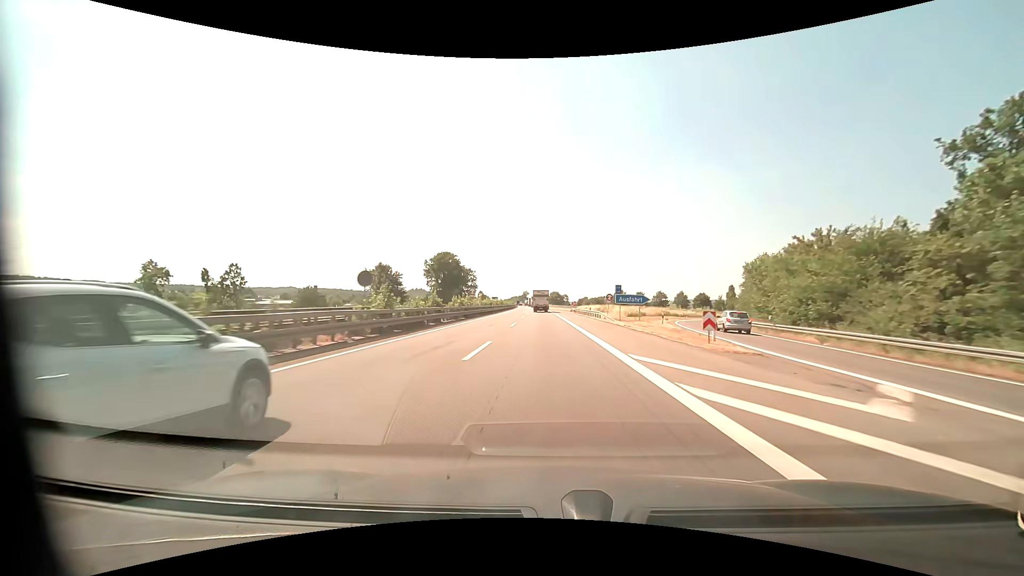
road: motorway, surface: asphalt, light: Day
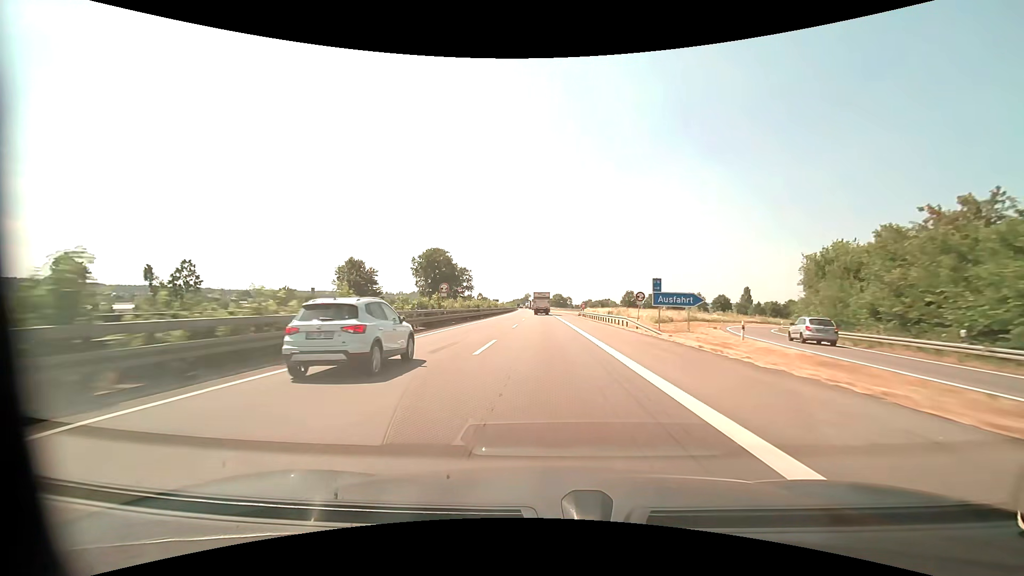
(0.0, +16.3) m; 0°
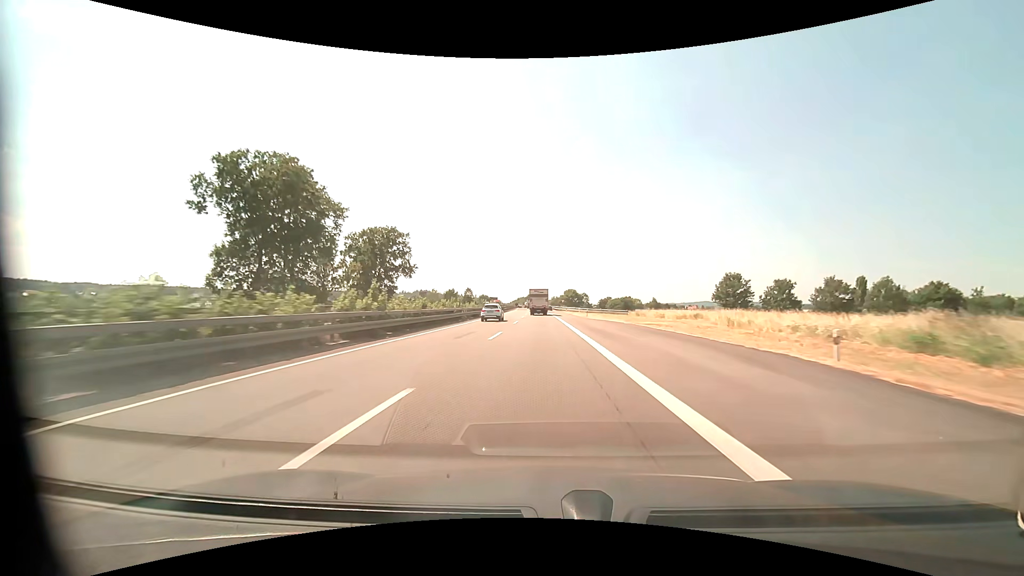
(-0.5, +82.2) m; -1°
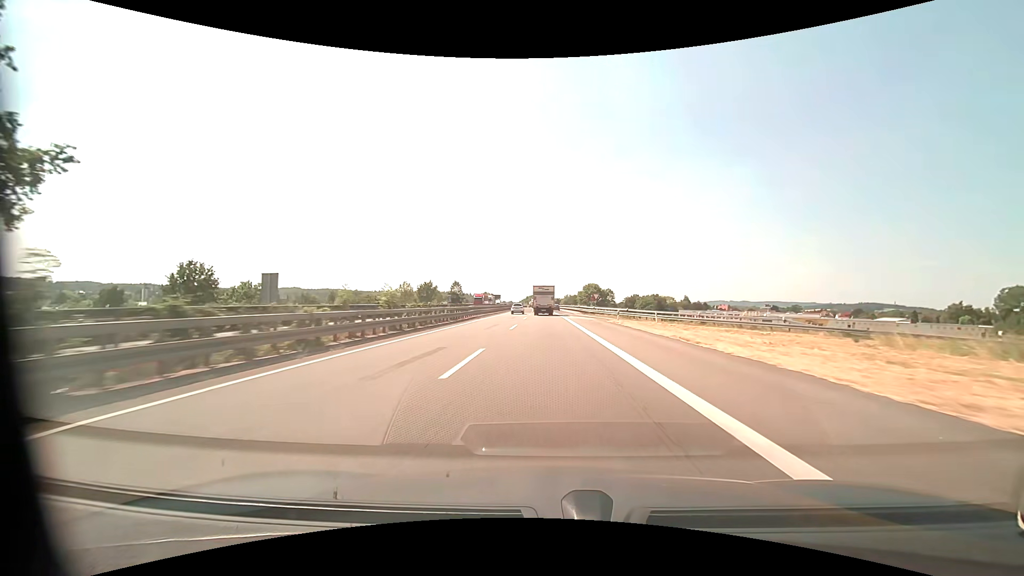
(-0.8, +64.7) m; -1°
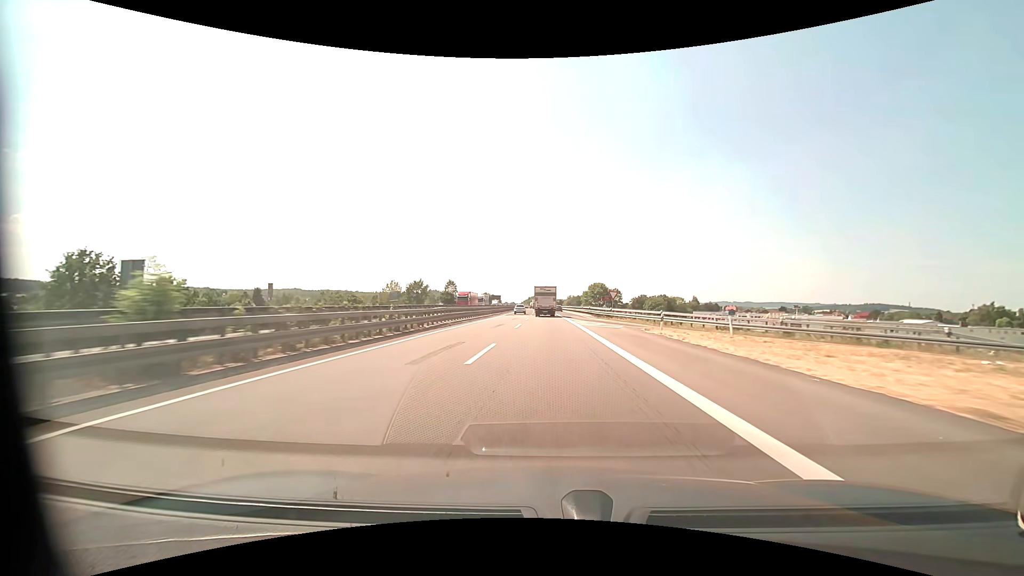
(0.0, +15.7) m; 0°
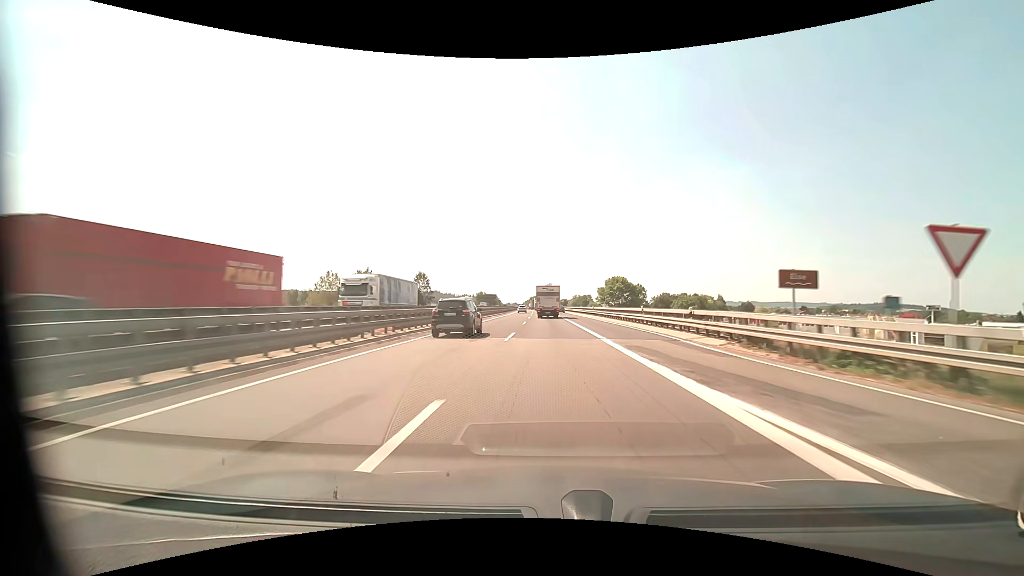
(-0.3, +46.3) m; 0°
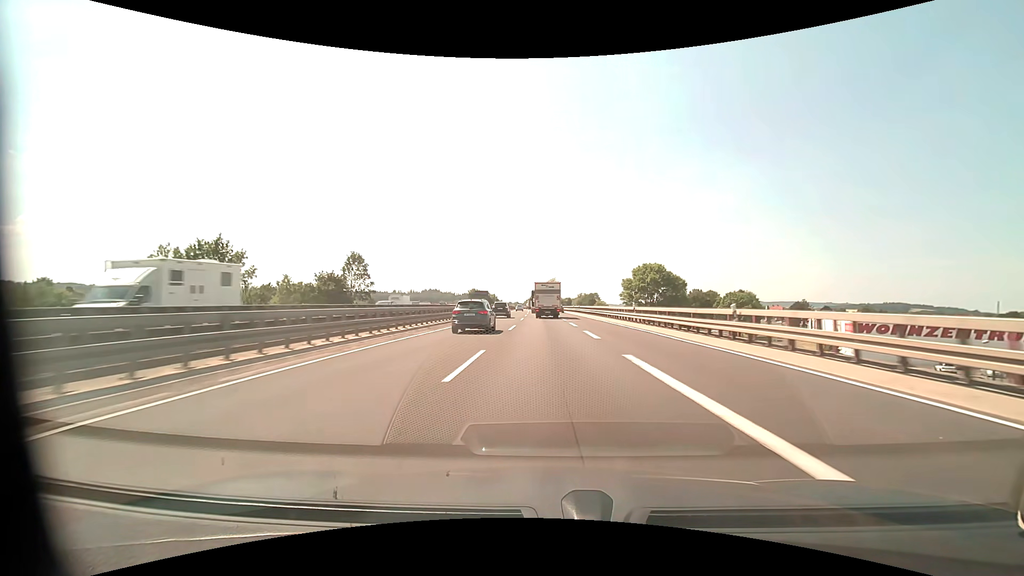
(0.0, +46.6) m; 0°
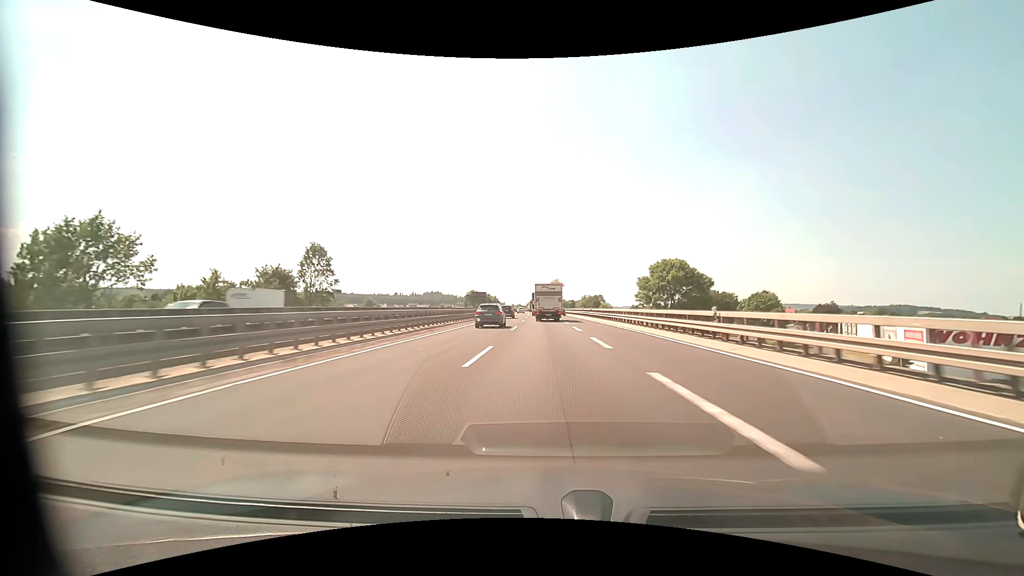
(-0.1, +15.5) m; 0°
(0, +10) (0, +20) (0, +30) (0, +40) (0, +50) (-1, +60) (-1, +70) (-1, +80) (-2, +90) (-2, +100) m
